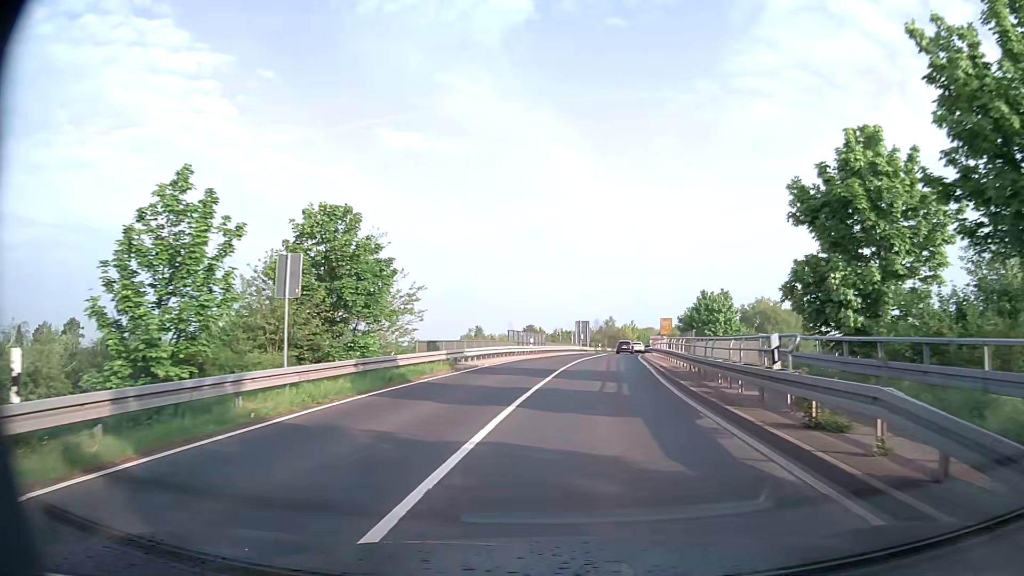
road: secondary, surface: asphalt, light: Day
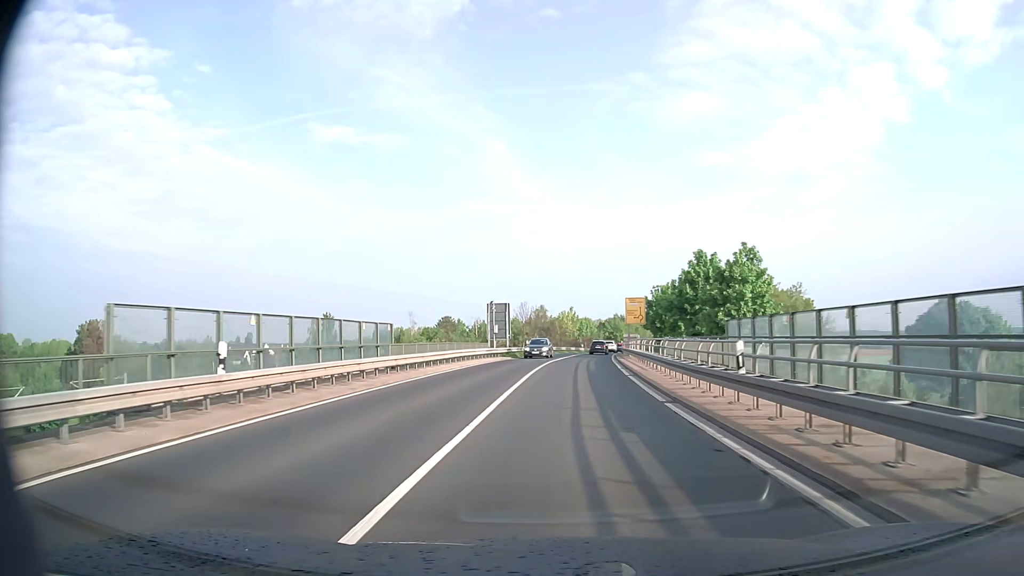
(+2.9, +39.7) m; +6°
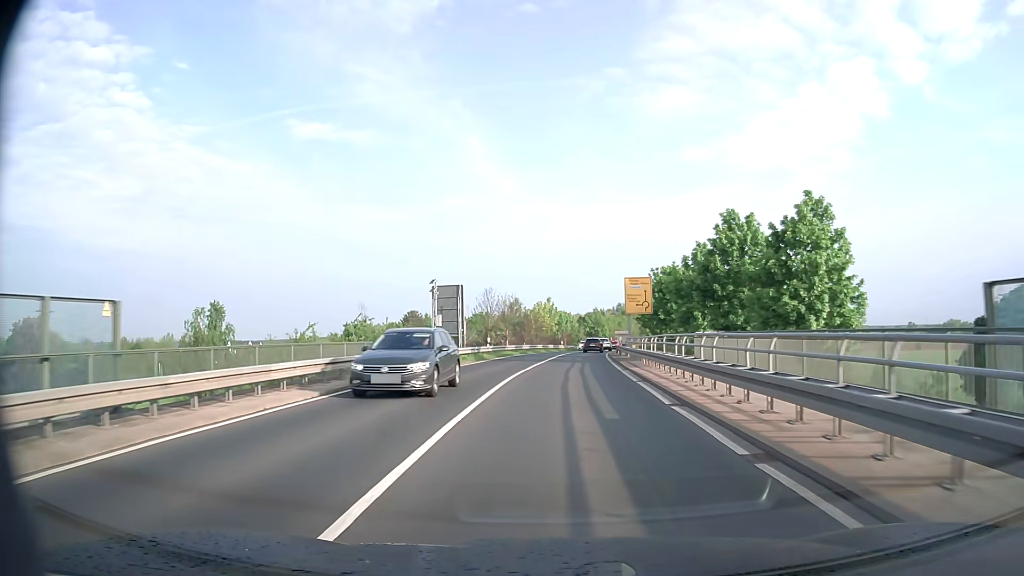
(+0.3, +17.5) m; +2°
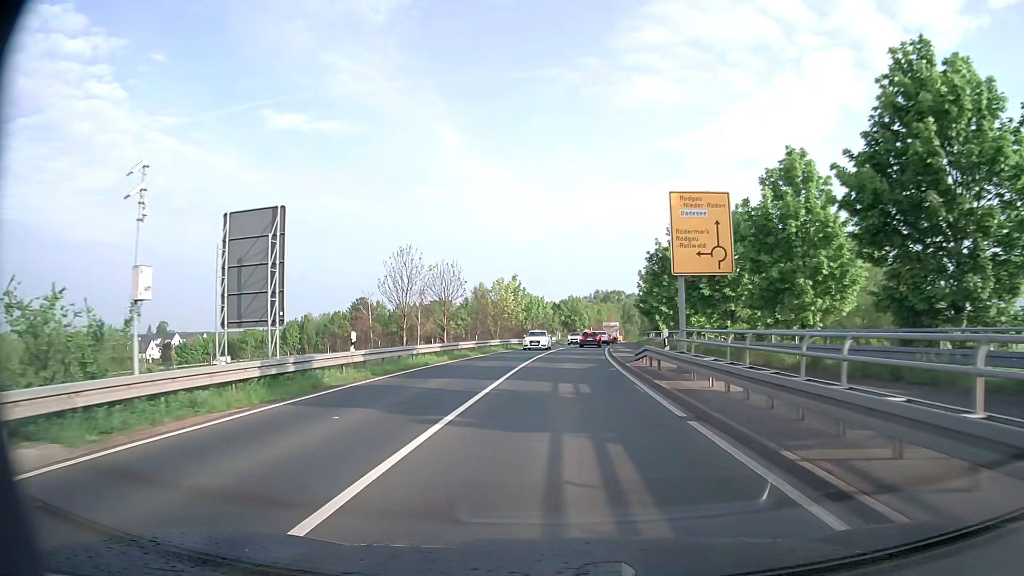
(+0.6, +25.9) m; +2°
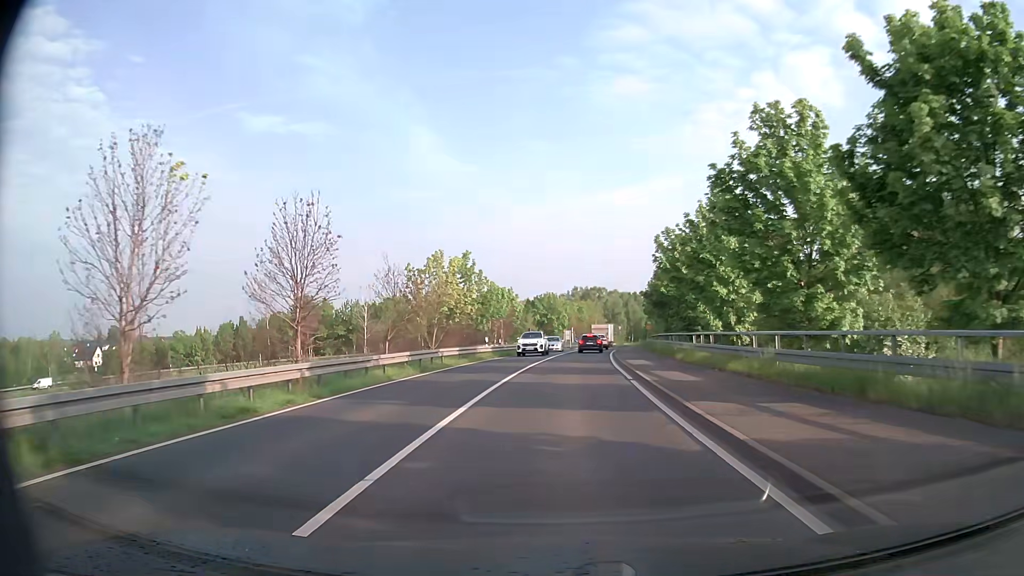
(+0.5, +24.2) m; +2°
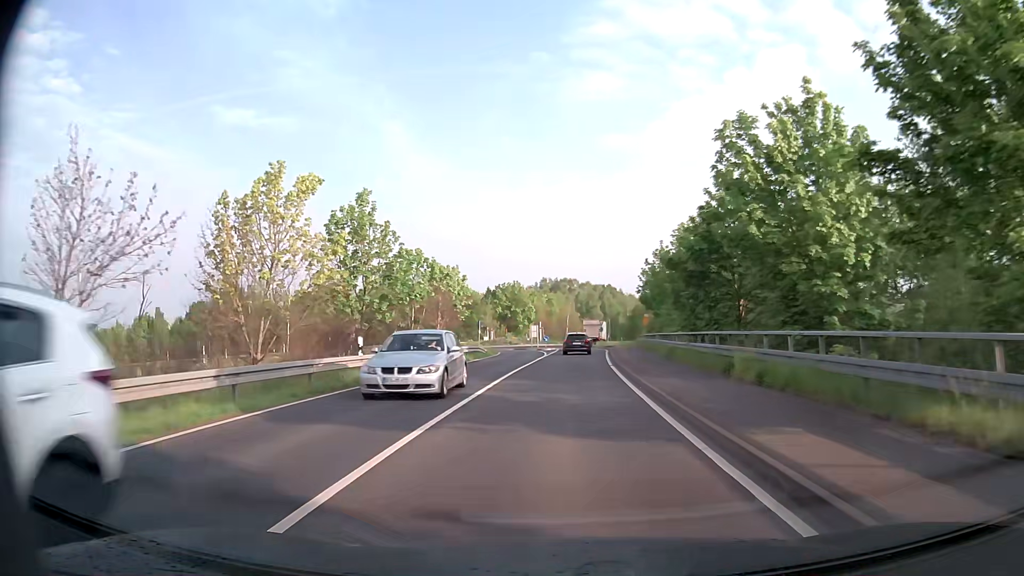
(+0.4, +22.5) m; +3°
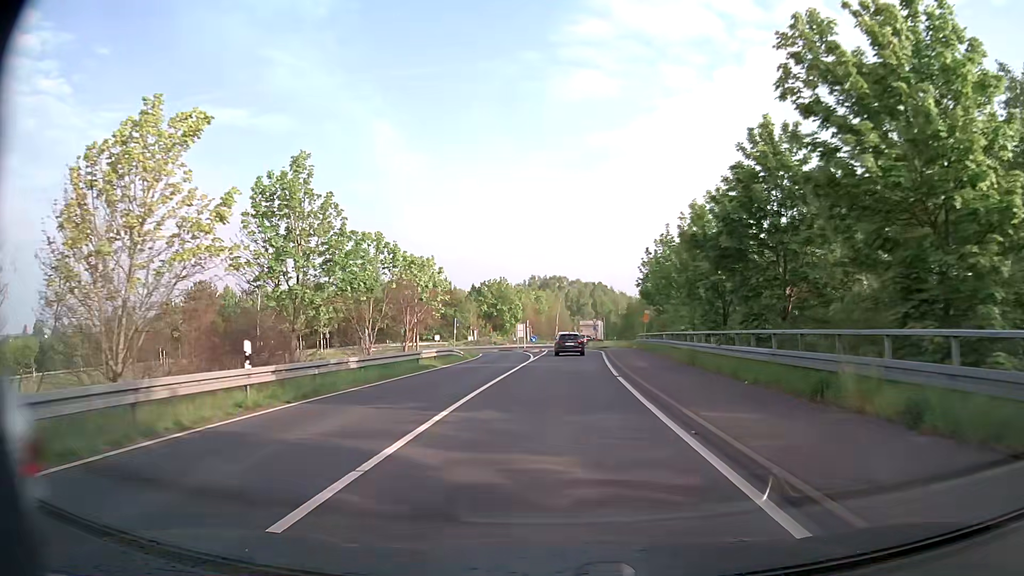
(+0.1, +7.2) m; +1°
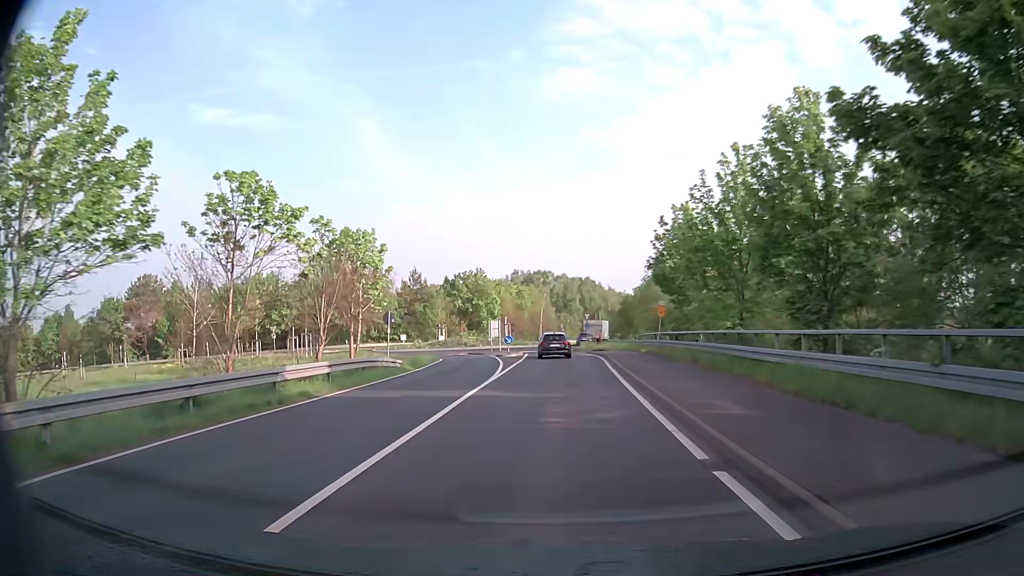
(+0.2, +13.8) m; +2°
